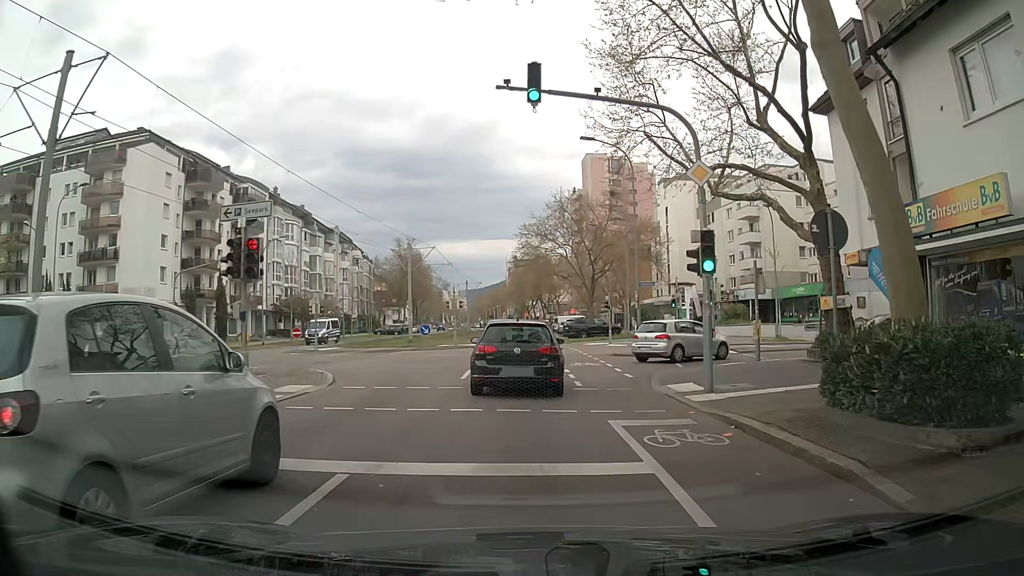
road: tertiary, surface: asphalt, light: Day
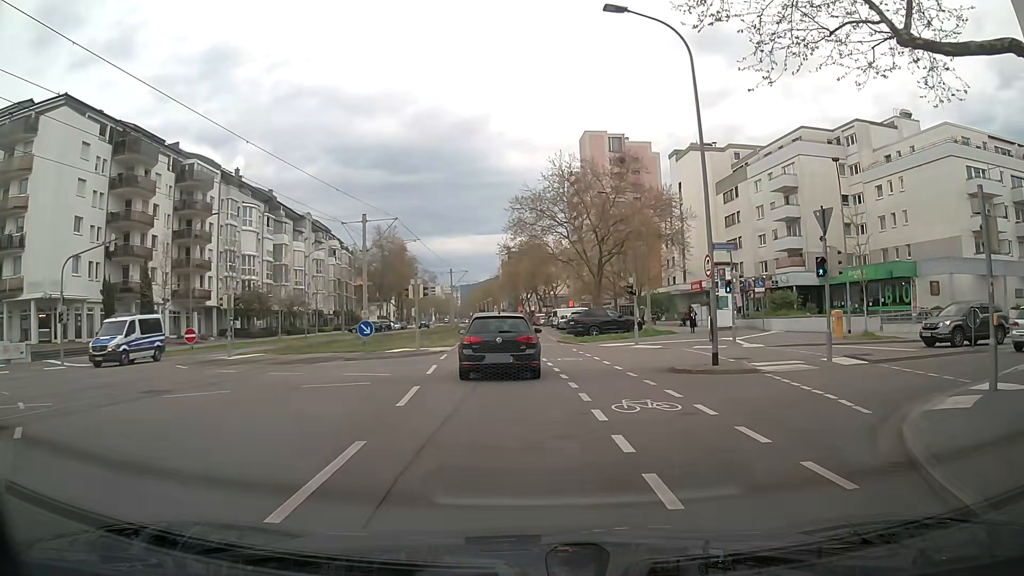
(0.0, +12.6) m; +2°
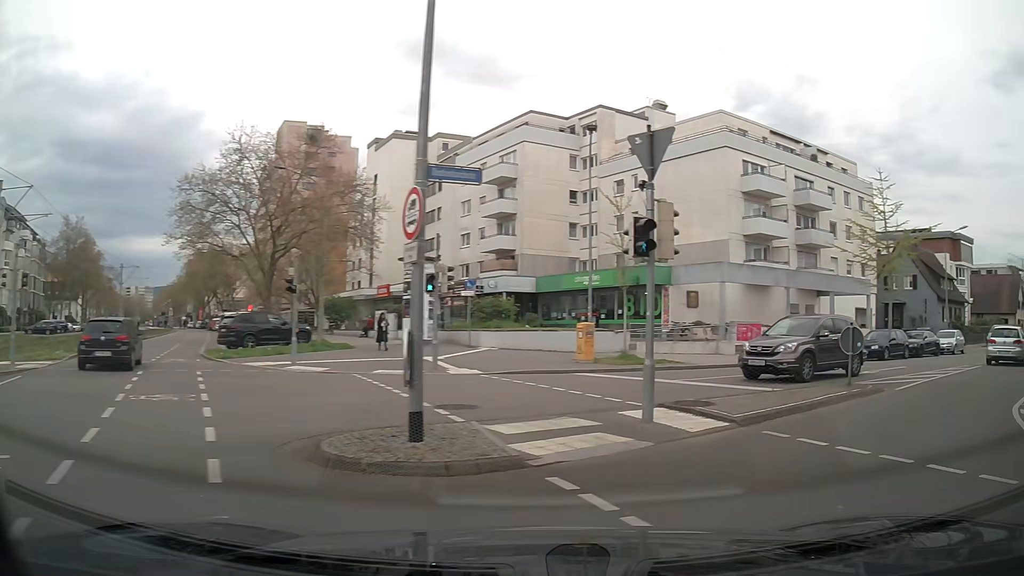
(+1.3, +9.3) m; +25°
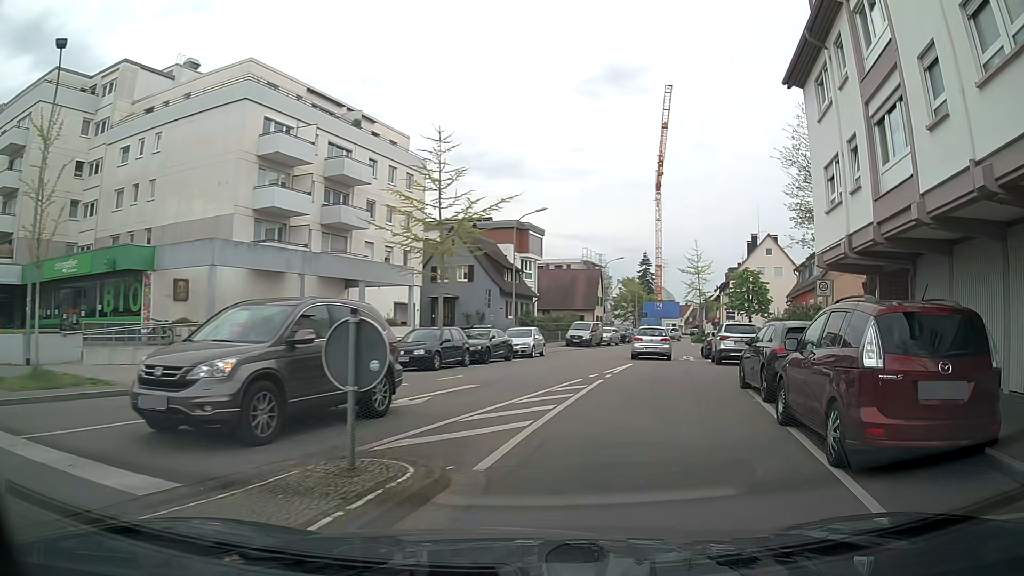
(+3.4, +8.4) m; +39°
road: residential
